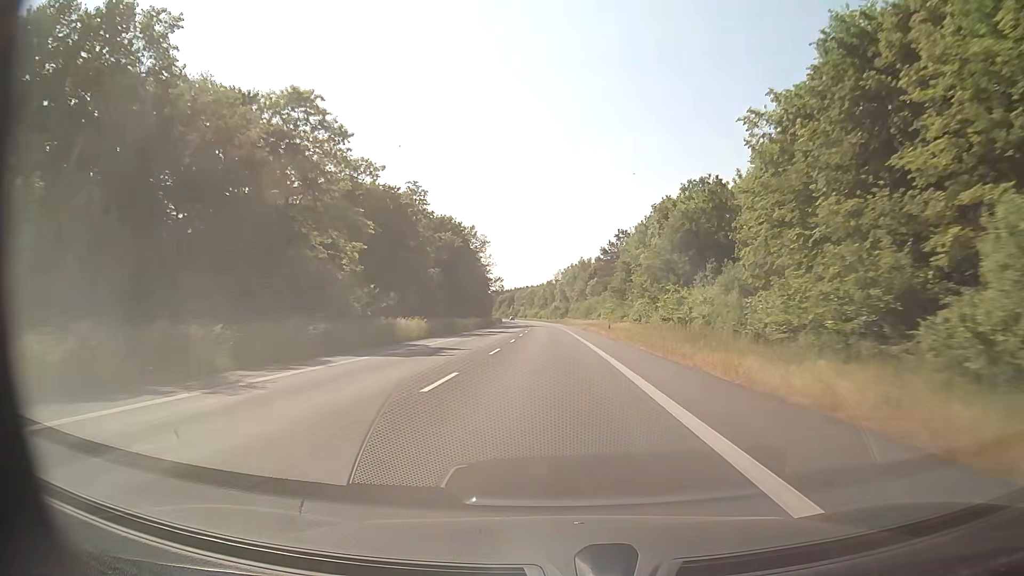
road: secondary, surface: asphalt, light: Day
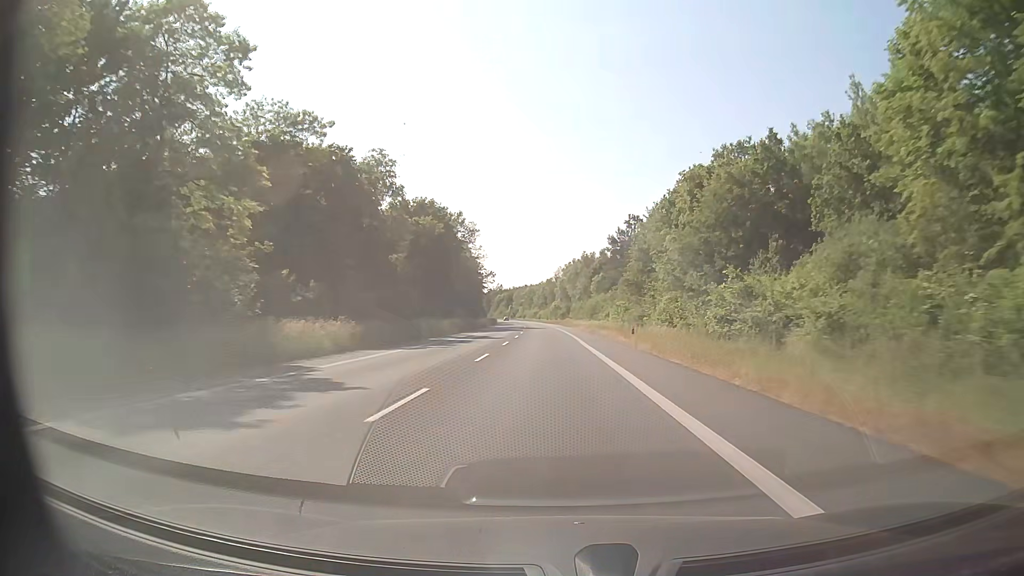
(0.0, +15.8) m; 0°
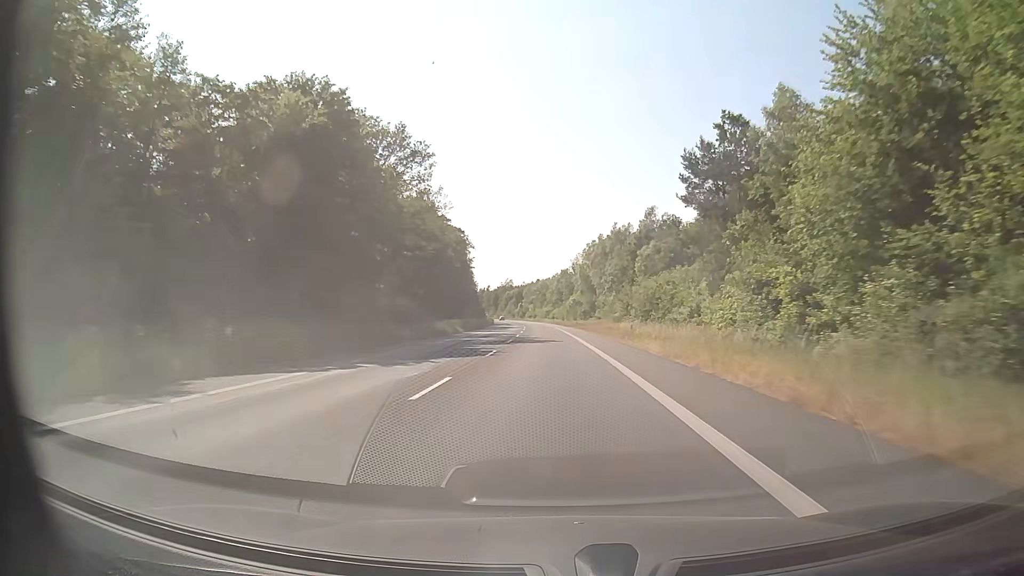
(-0.5, +47.5) m; -1°
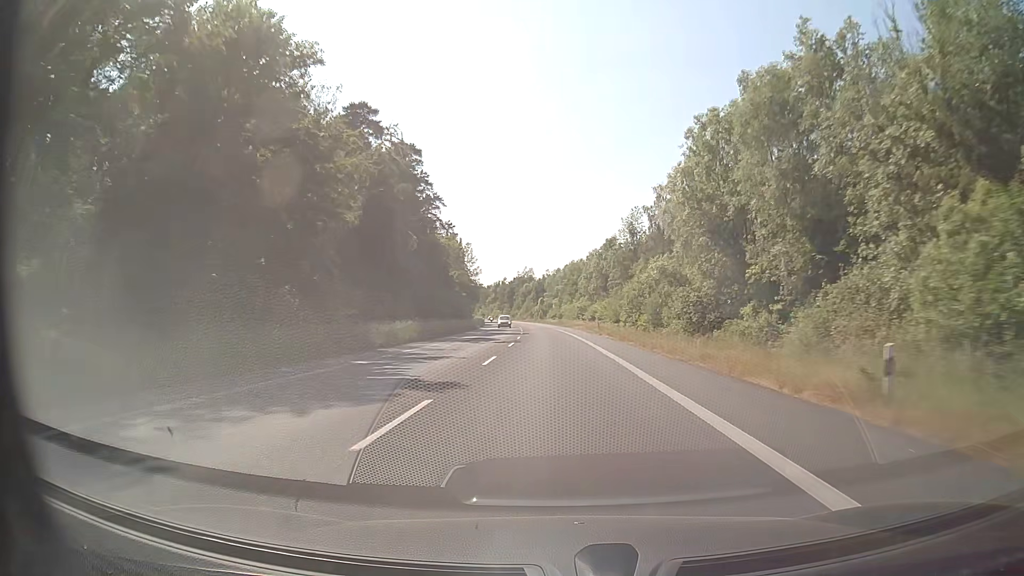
(-2.0, +79.2) m; -3°
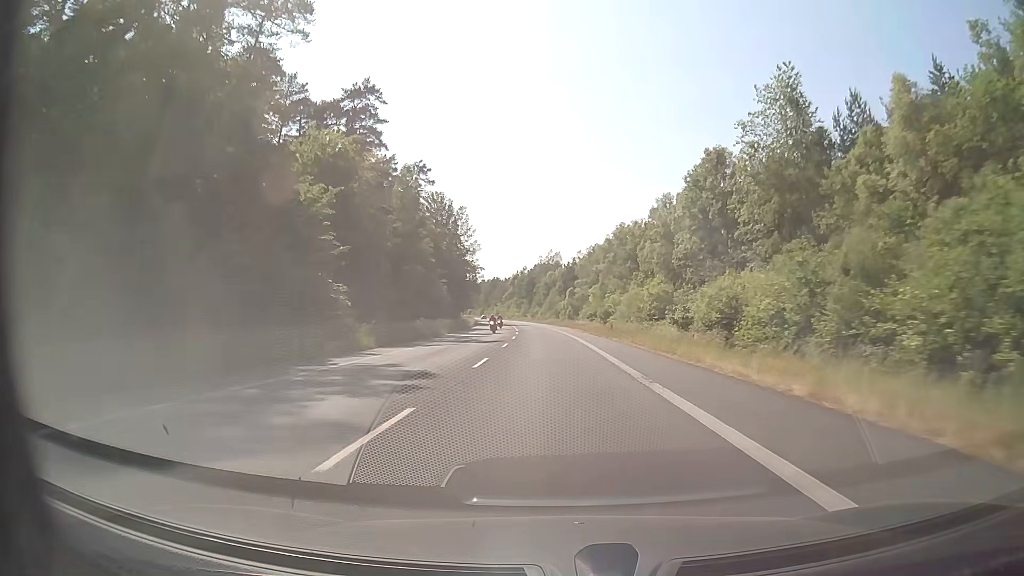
(-1.2, +63.3) m; -3°
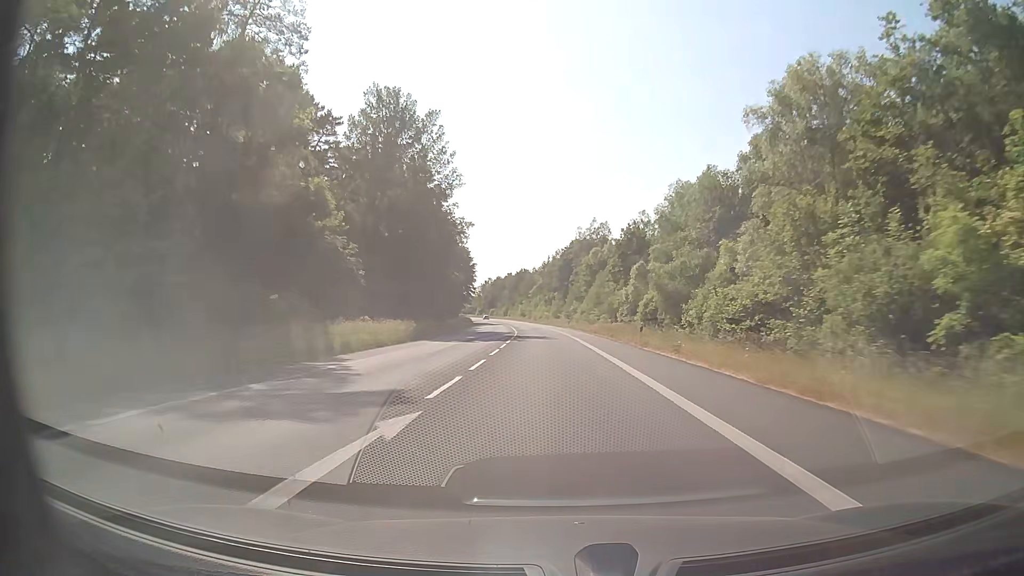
(-1.6, +63.3) m; -3°
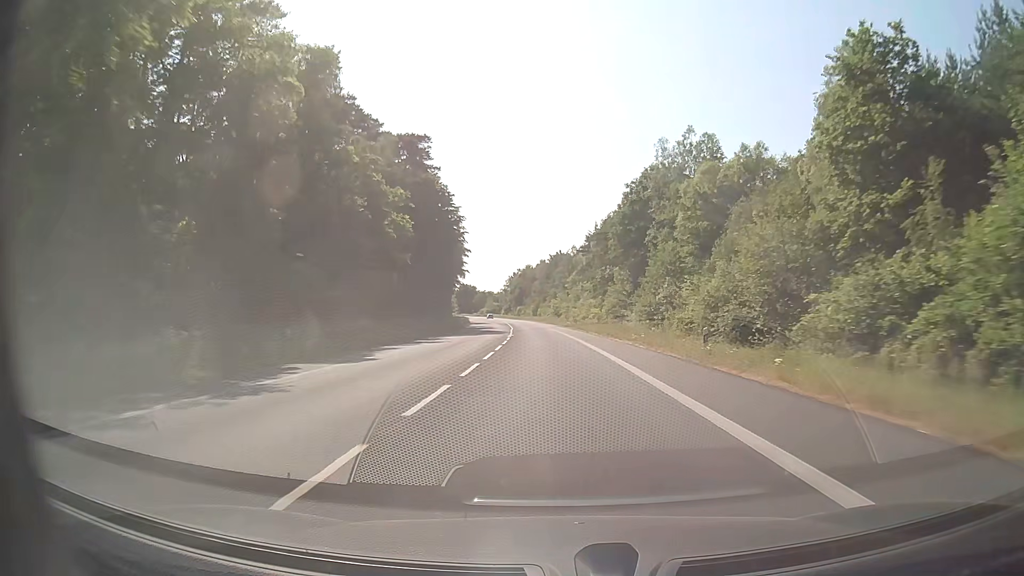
(-2.1, +63.2) m; -4°
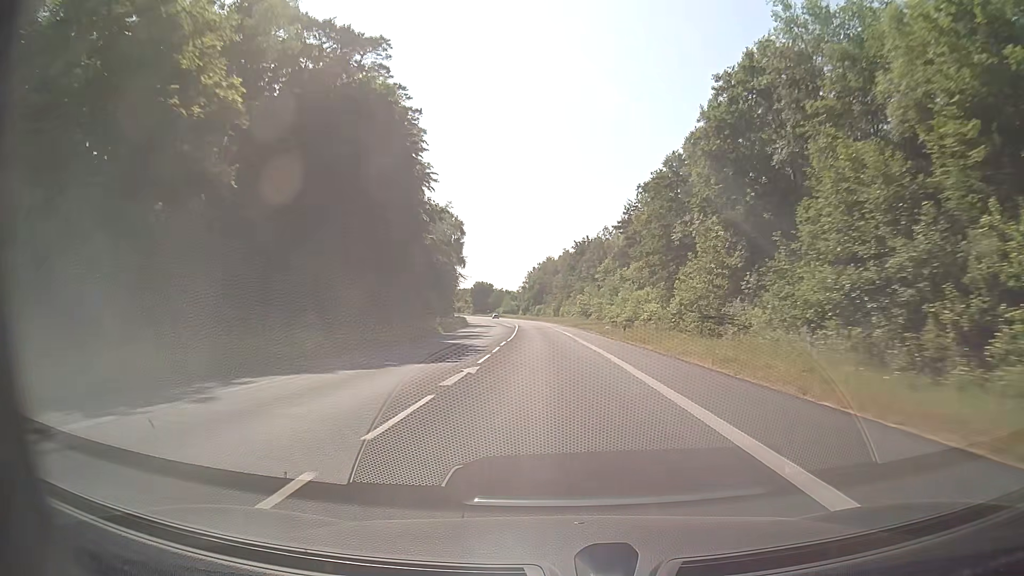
(-0.5, +31.6) m; -2°
(0, +10) (0, +20) (0, +30) (-1, +40) (-1, +50) (-2, +60) (-2, +70) (-3, +80) (-4, +90) (-4, +100) m
